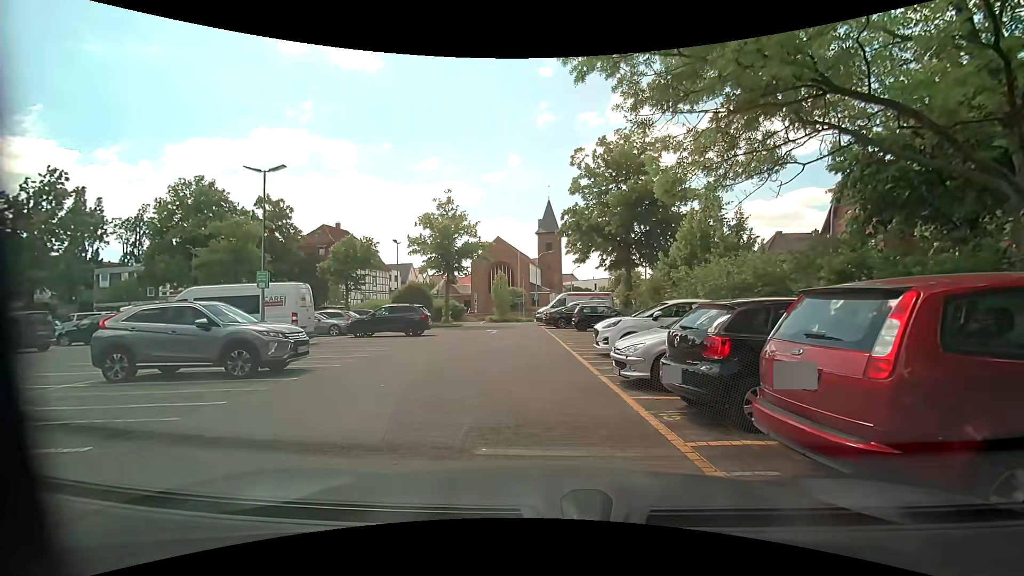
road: service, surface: paving_stones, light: Day
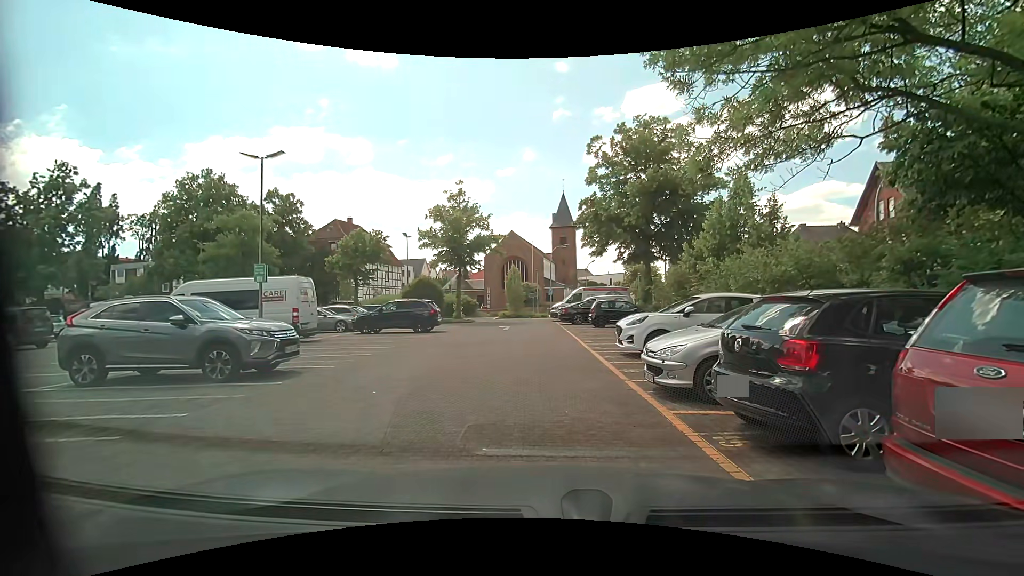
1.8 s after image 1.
(0.0, +1.3) m; 0°
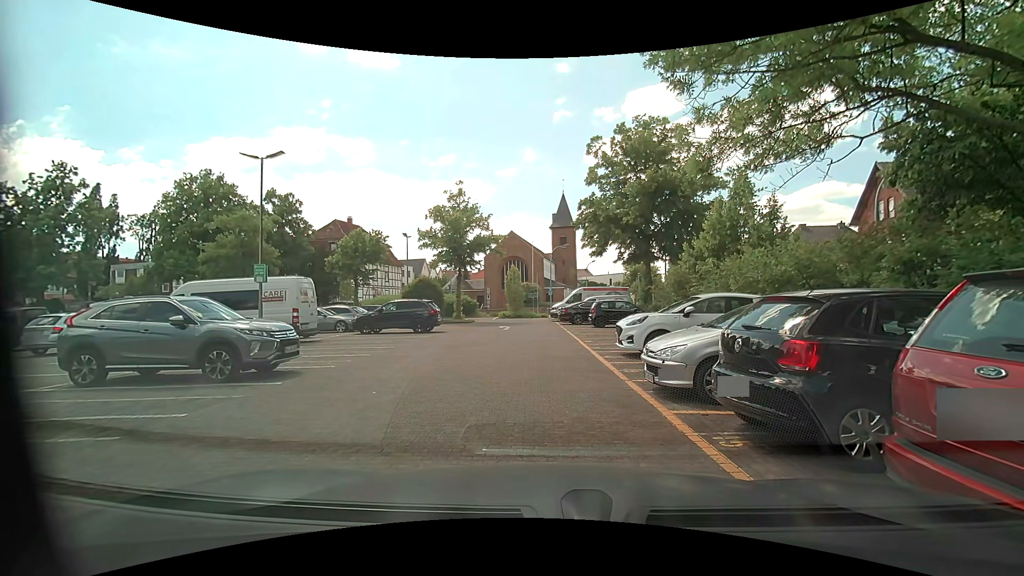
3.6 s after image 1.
(0.0, +0.1) m; 0°
